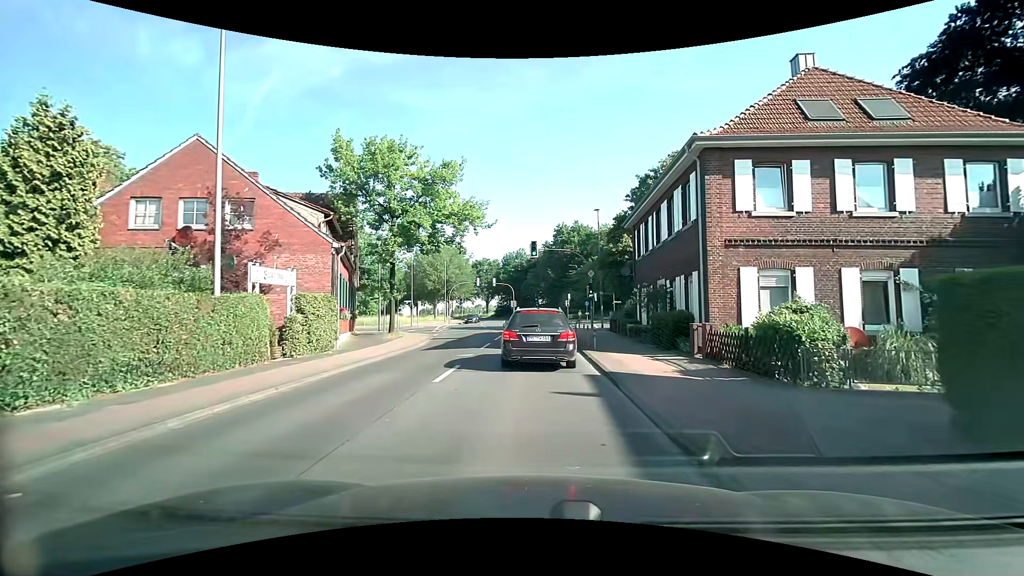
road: tertiary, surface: asphalt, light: Day
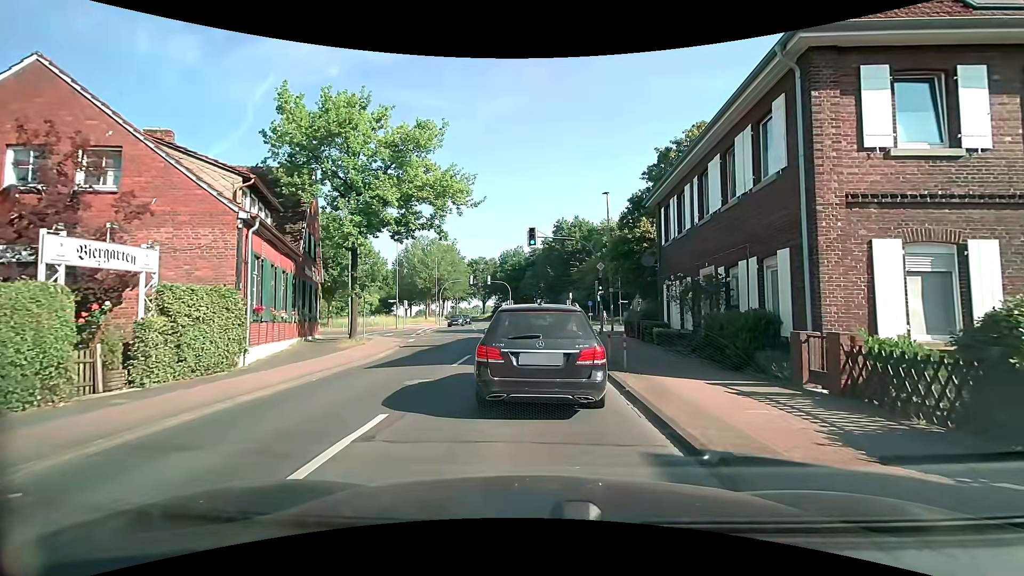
(-0.1, +6.2) m; 0°
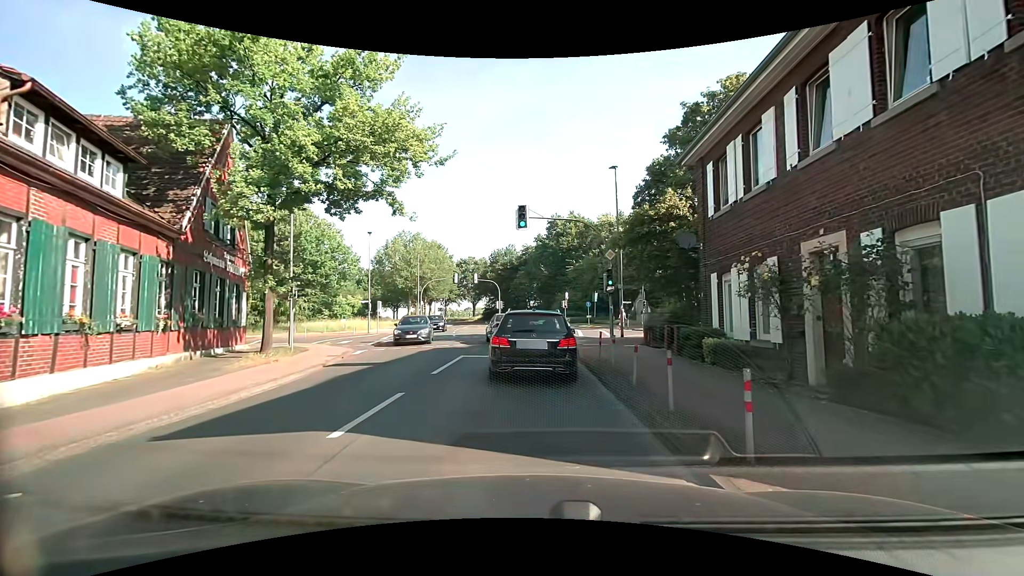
(0.0, +7.3) m; +2°
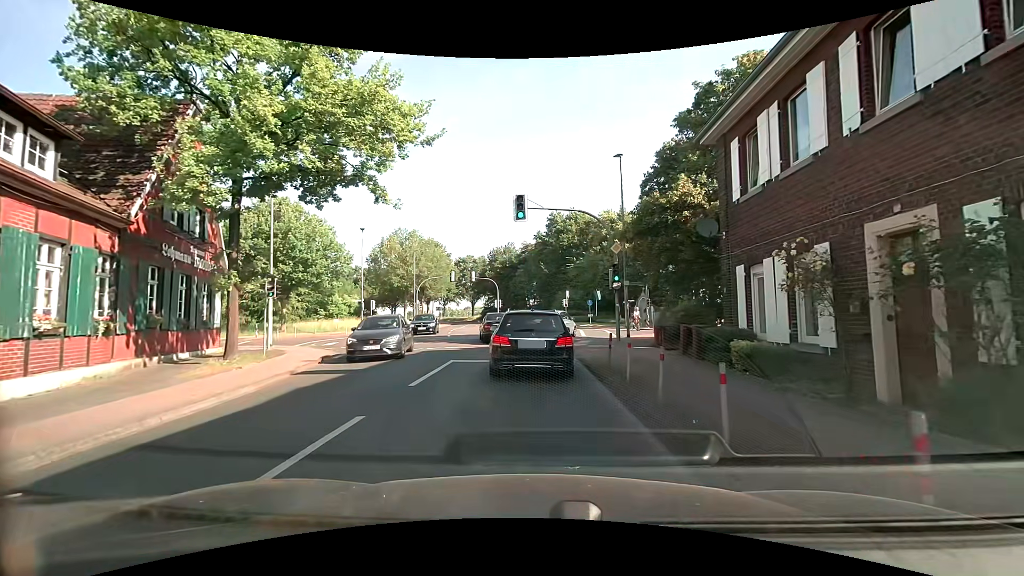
(0.0, +2.1) m; -1°
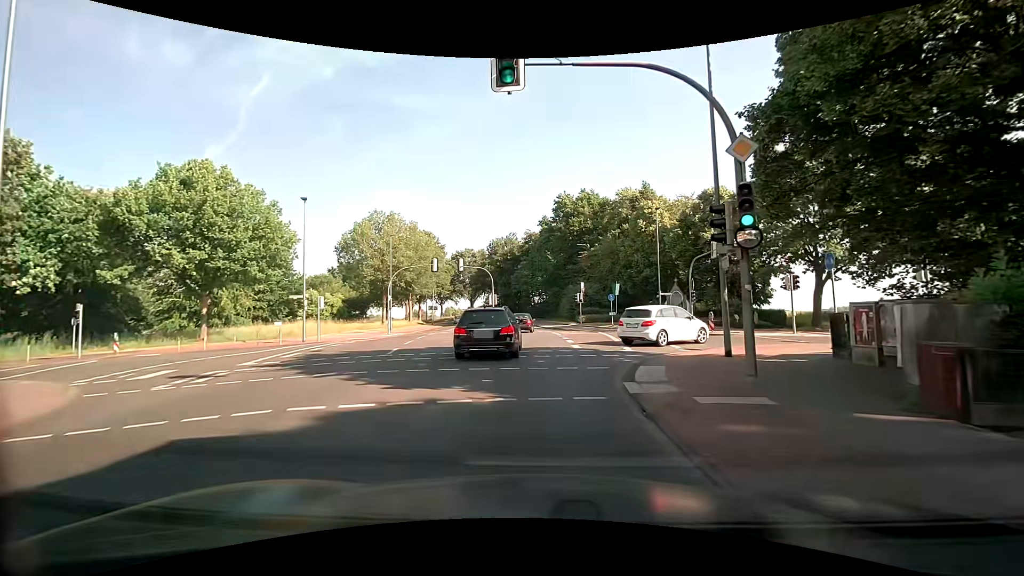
(-0.2, +13.6) m; 0°
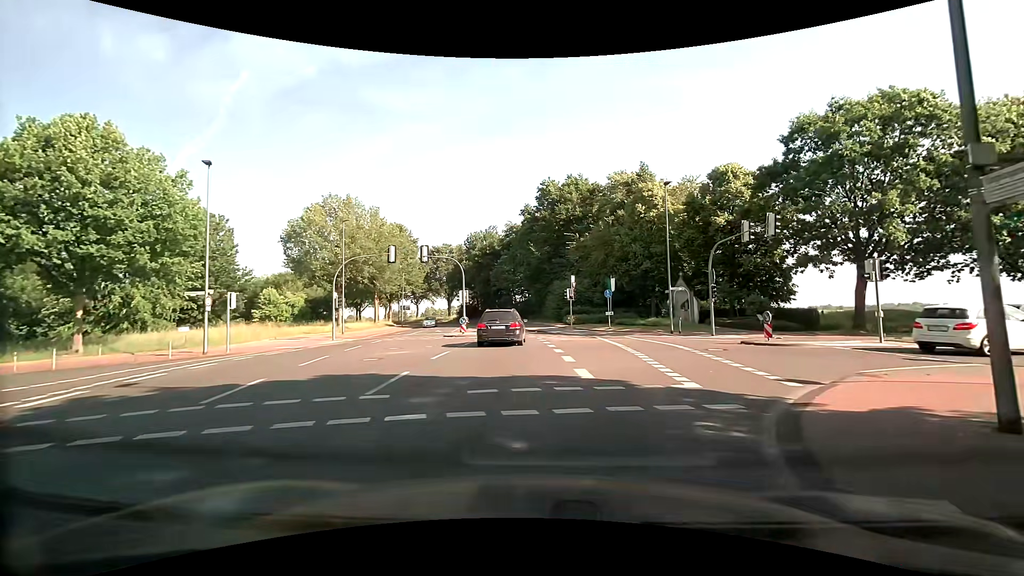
(-0.2, +8.5) m; +2°
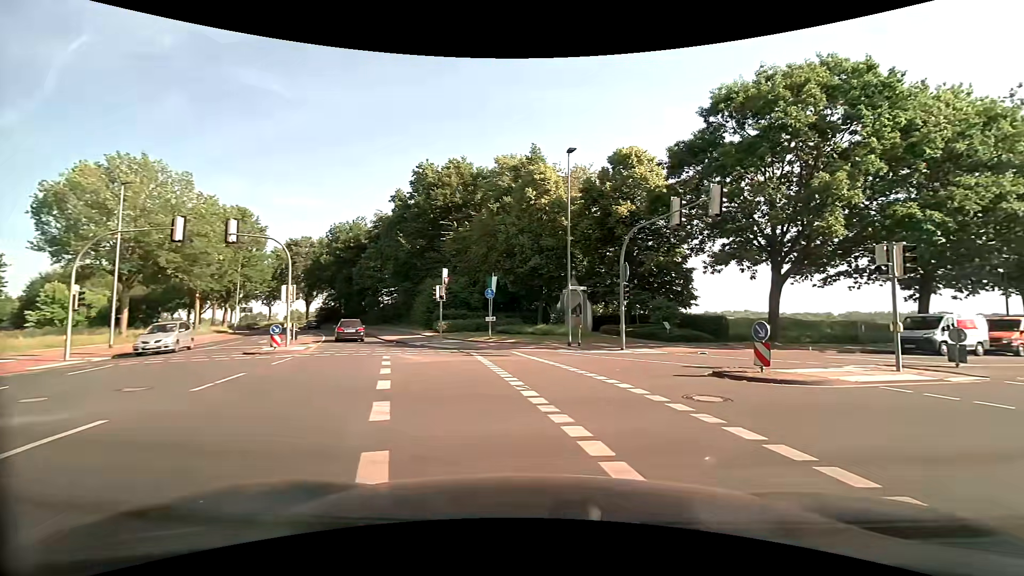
(+0.4, +9.3) m; +13°
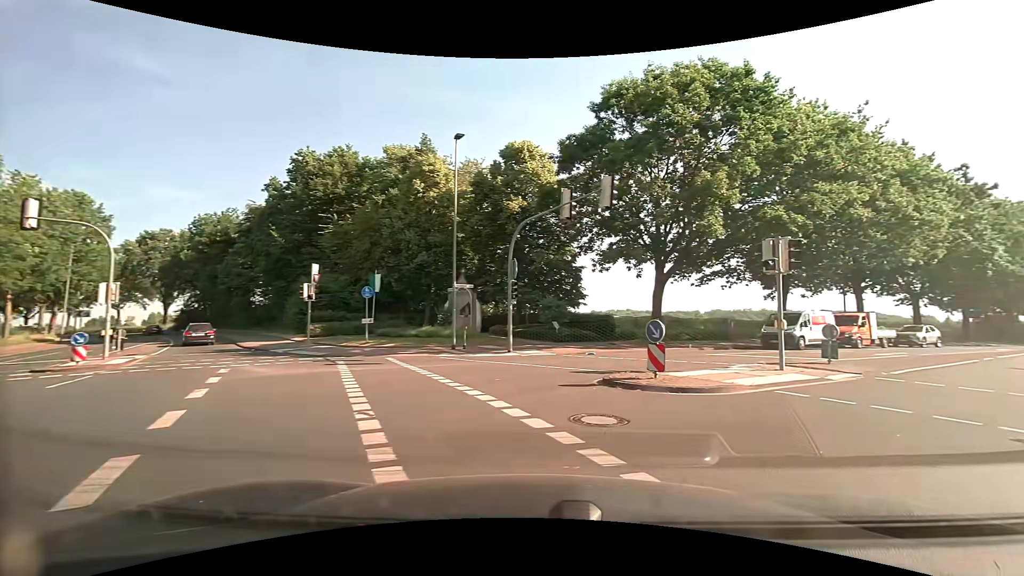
(+0.2, +2.2) m; +10°
(+4, +9) (+12, +15) (+19, +22) (+27, +28) (+35, +35) (+43, +41) (+51, +47) (+59, +52) (+67, +58) (+76, +63) m
